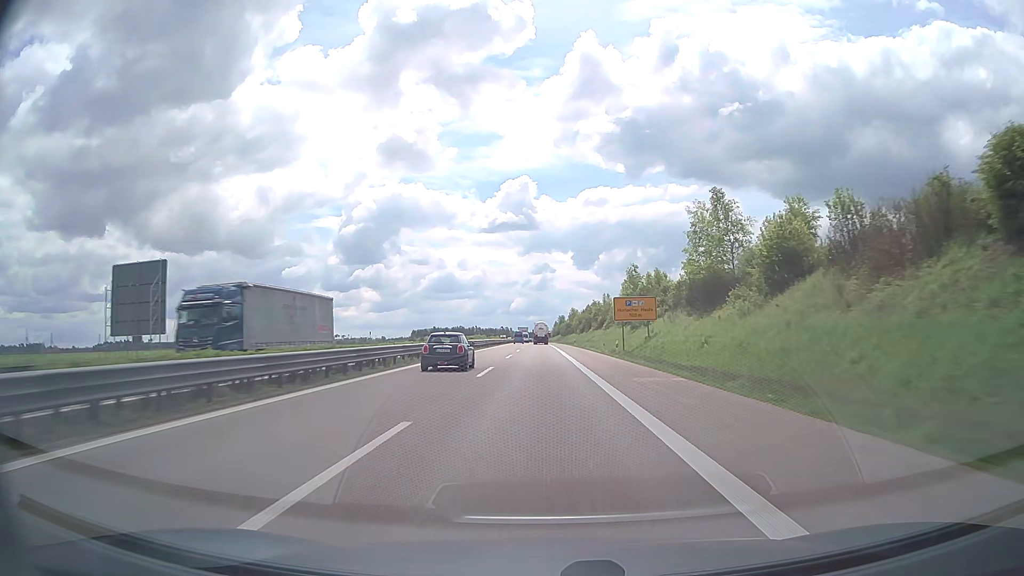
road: trunk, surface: asphalt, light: Day
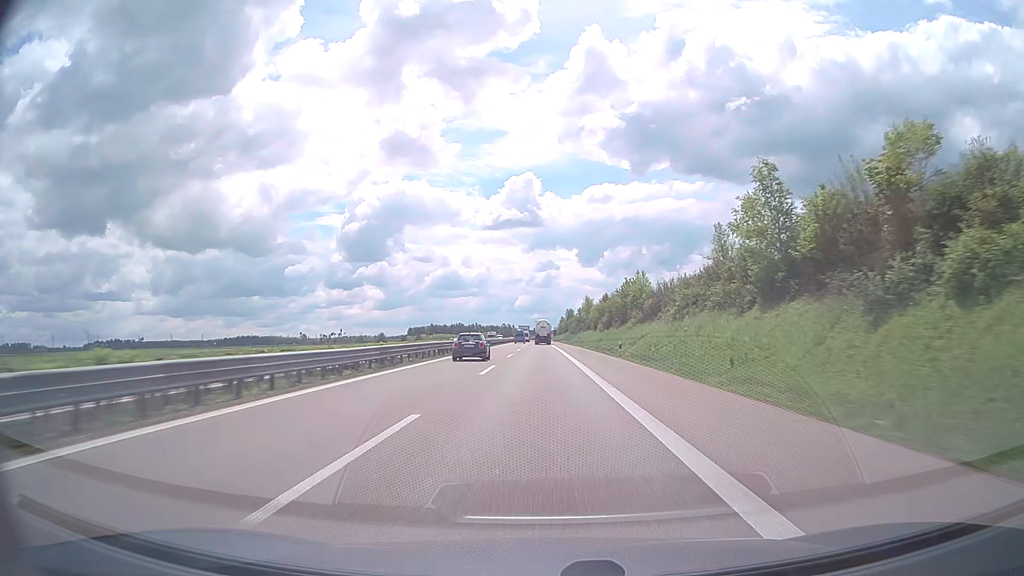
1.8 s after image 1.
(-0.2, +52.6) m; 0°
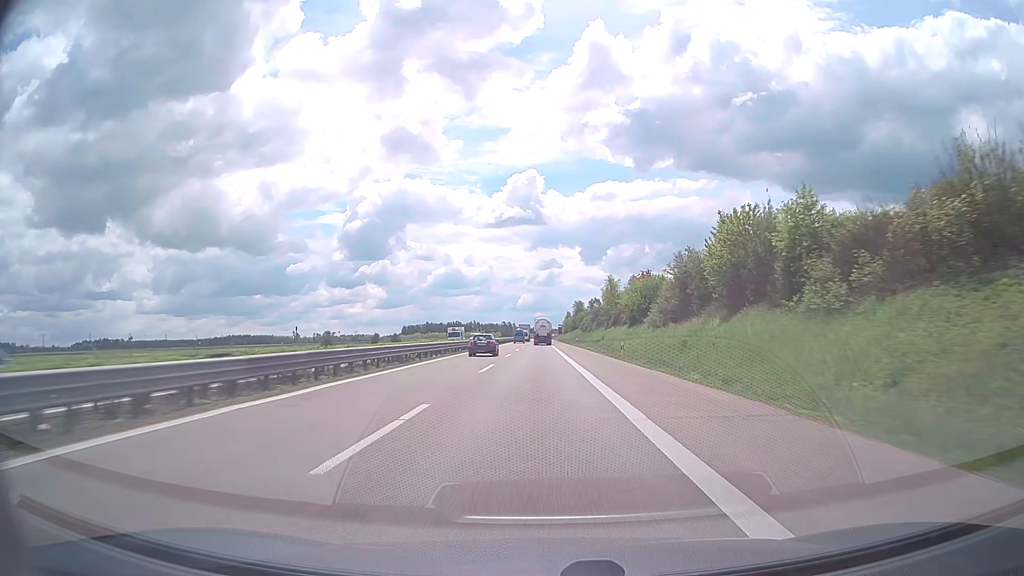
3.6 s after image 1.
(-0.2, +52.0) m; 0°
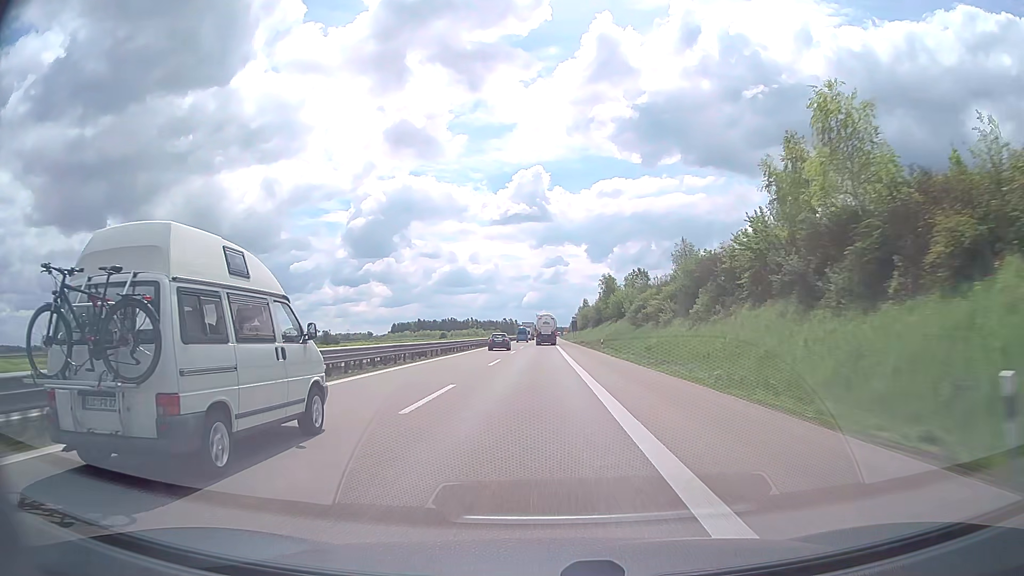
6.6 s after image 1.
(-0.3, +84.5) m; 0°
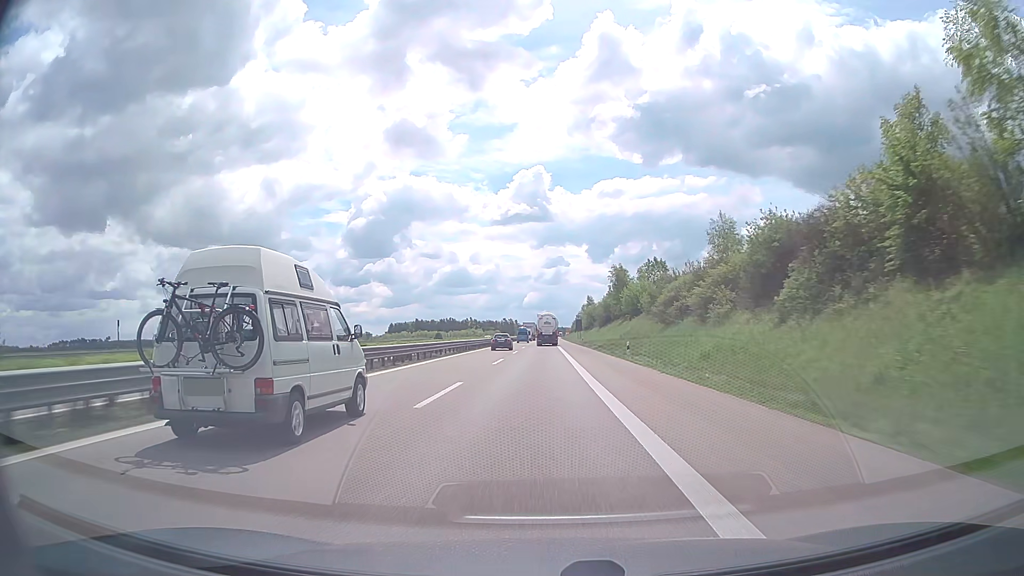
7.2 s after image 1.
(0.0, +16.9) m; 0°
(0, +10) (0, +20) (0, +30) (0, +40) (0, +50) (0, +60) (0, +70) (0, +80) (0, +90) (0, +100) m
